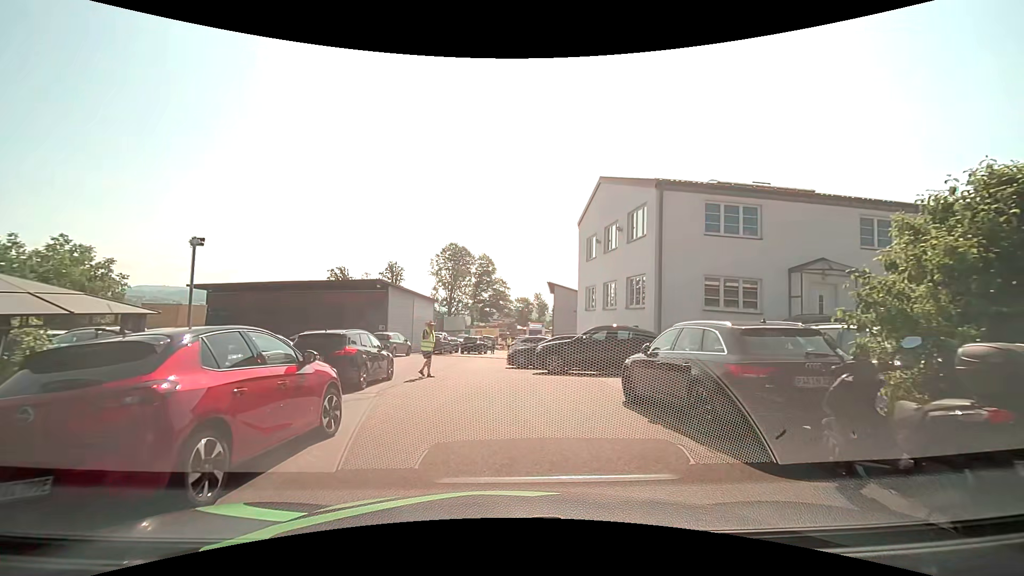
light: Day
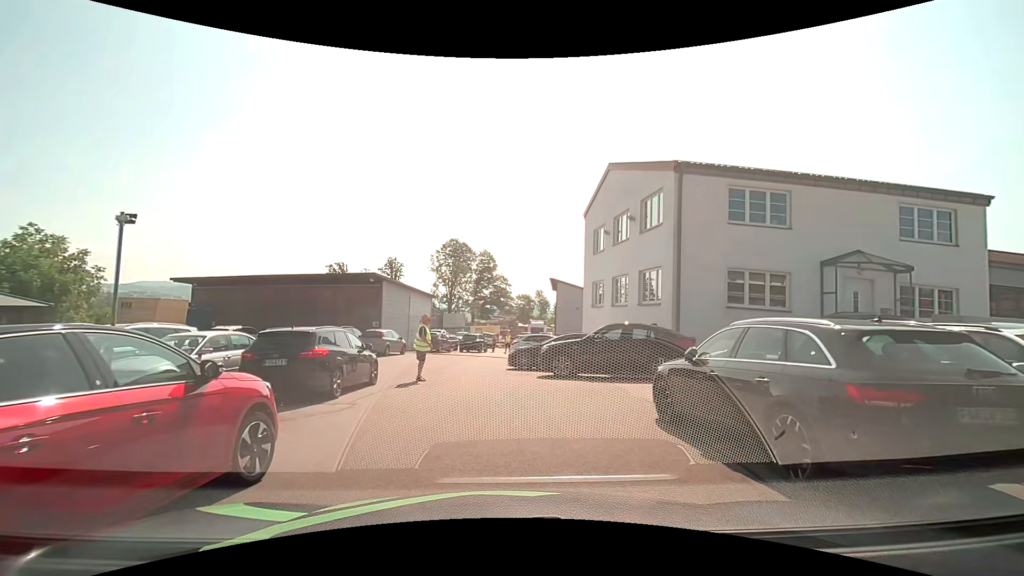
(0.0, +1.9) m; +1°
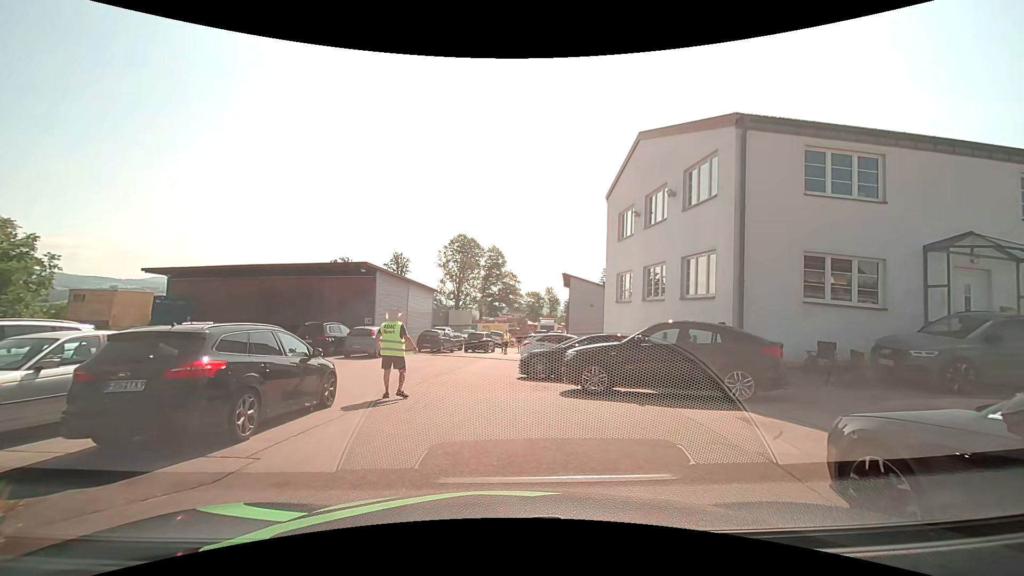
(0.0, +3.9) m; -1°
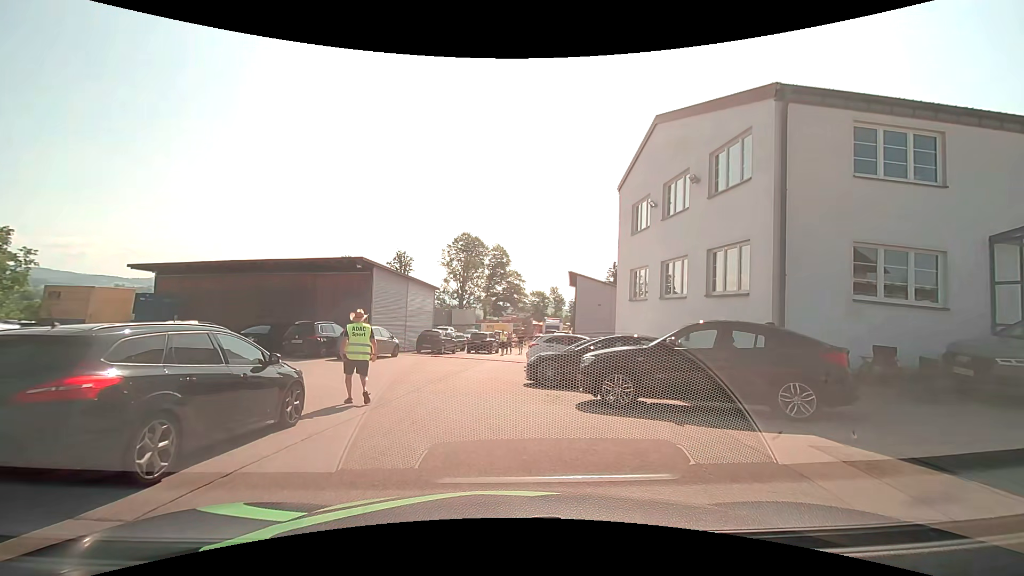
(0.0, +1.7) m; +2°
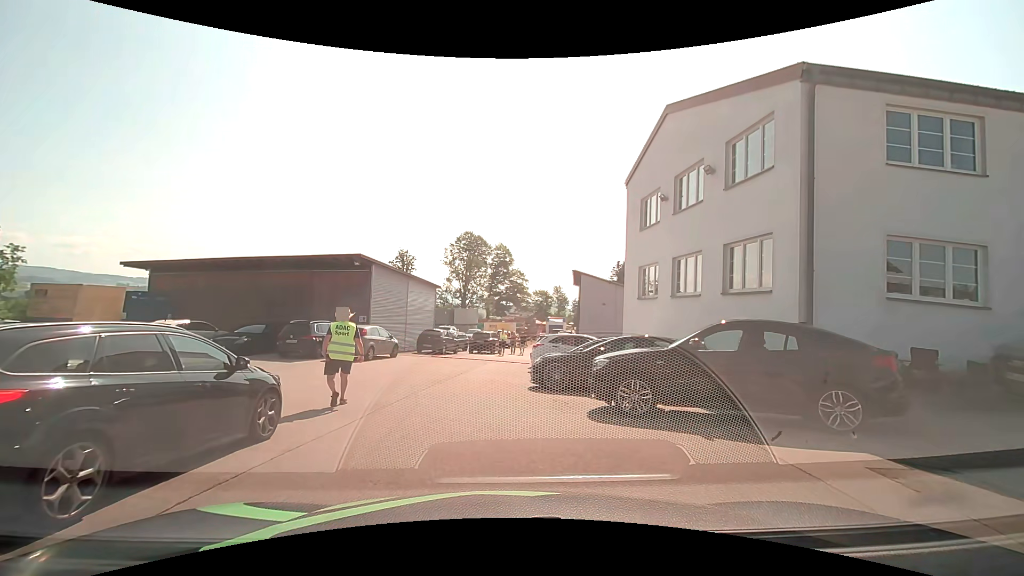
(0.0, +0.9) m; -3°
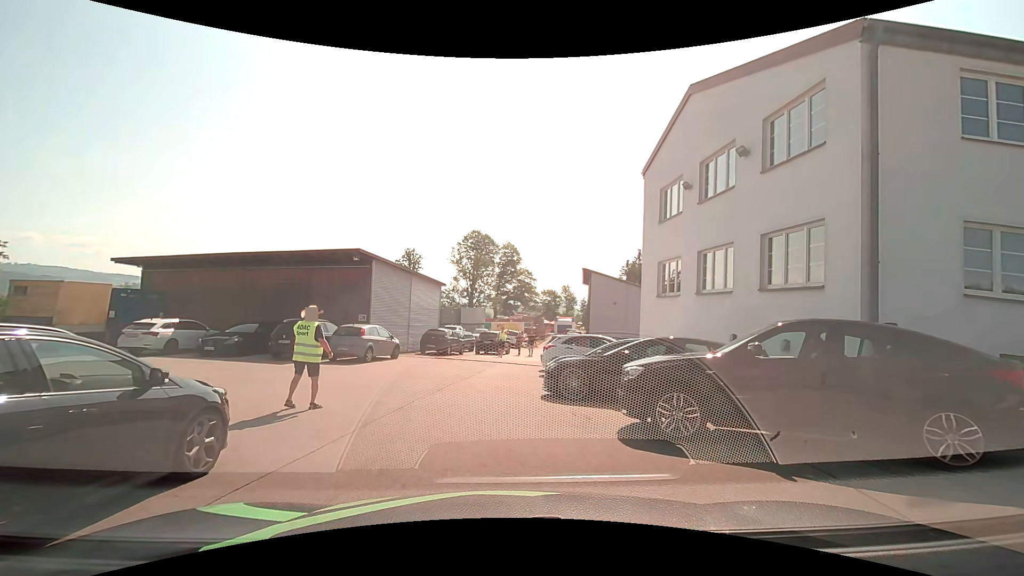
(0.0, +1.5) m; -1°
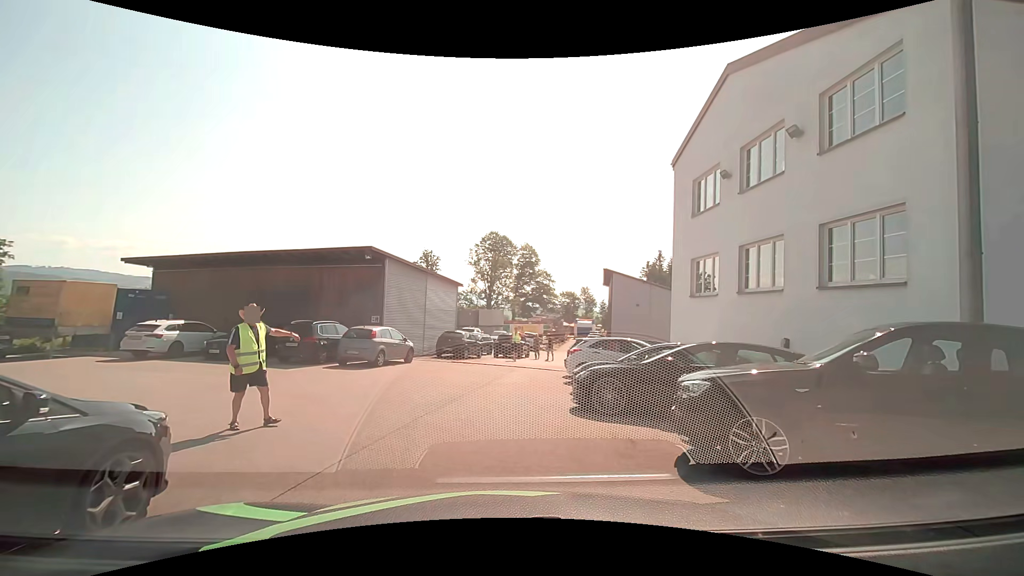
(0.0, +1.5) m; -2°
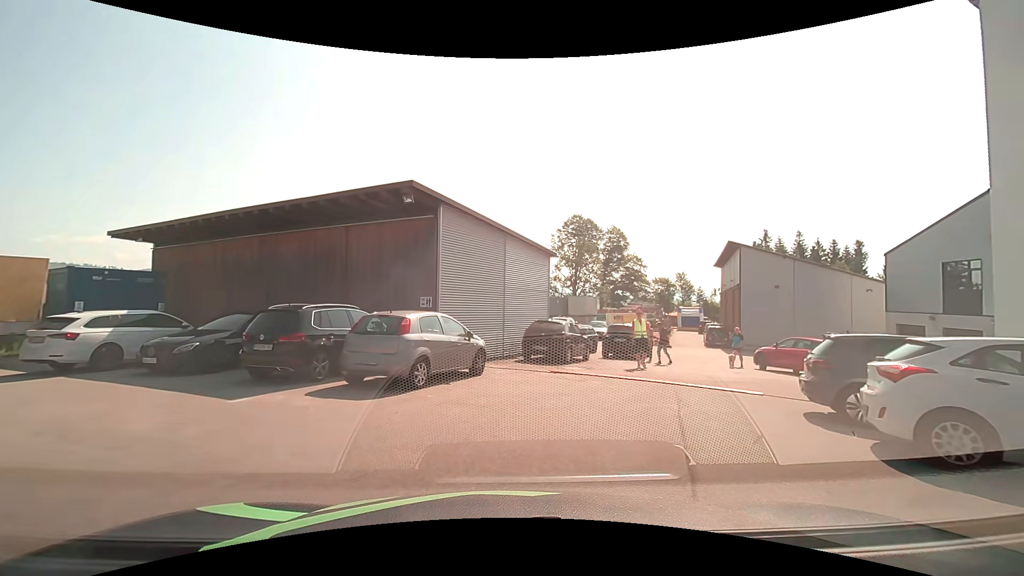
(-1.0, +9.6) m; -8°
